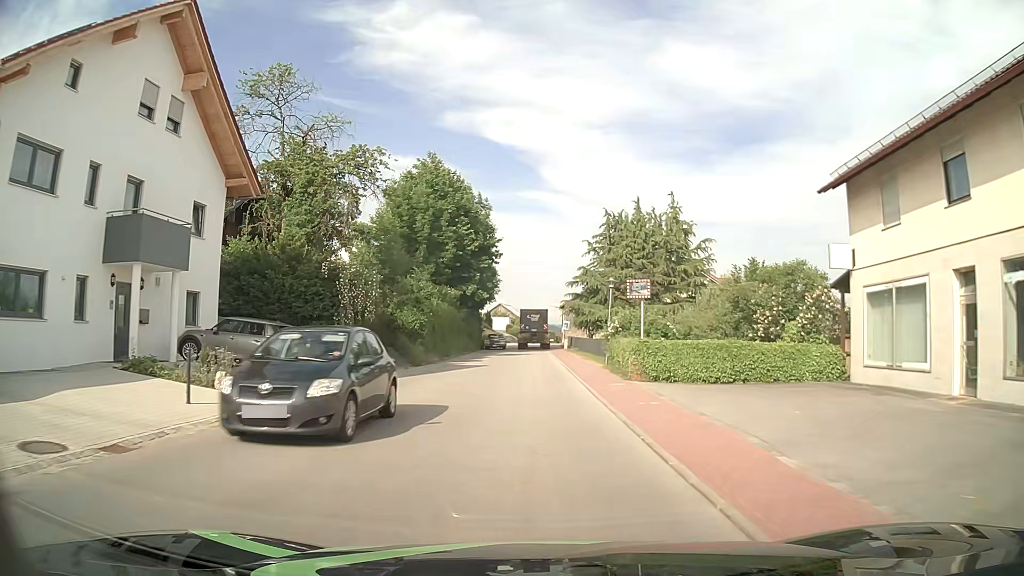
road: tertiary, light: Day
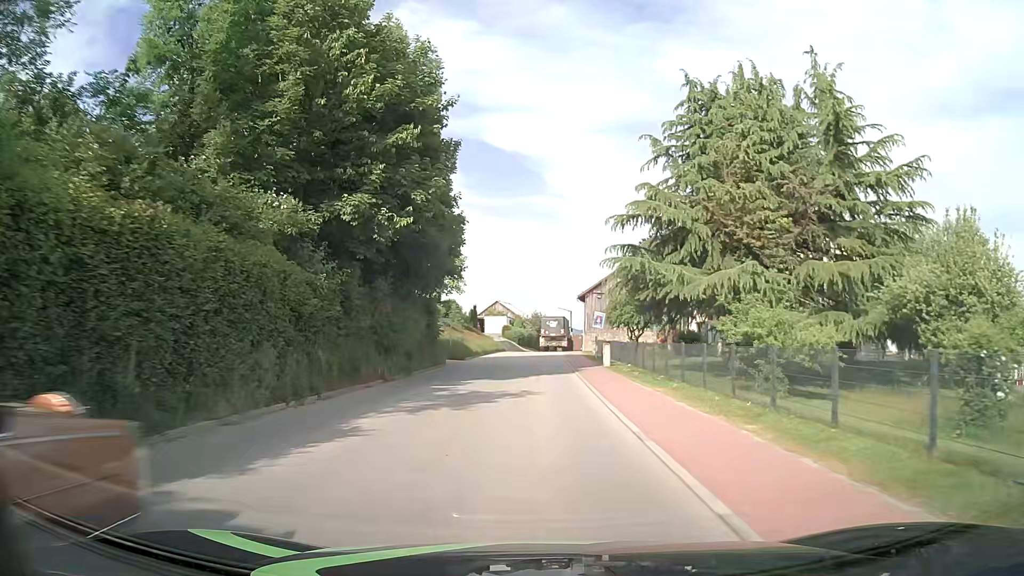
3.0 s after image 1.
(0.0, +31.9) m; -1°
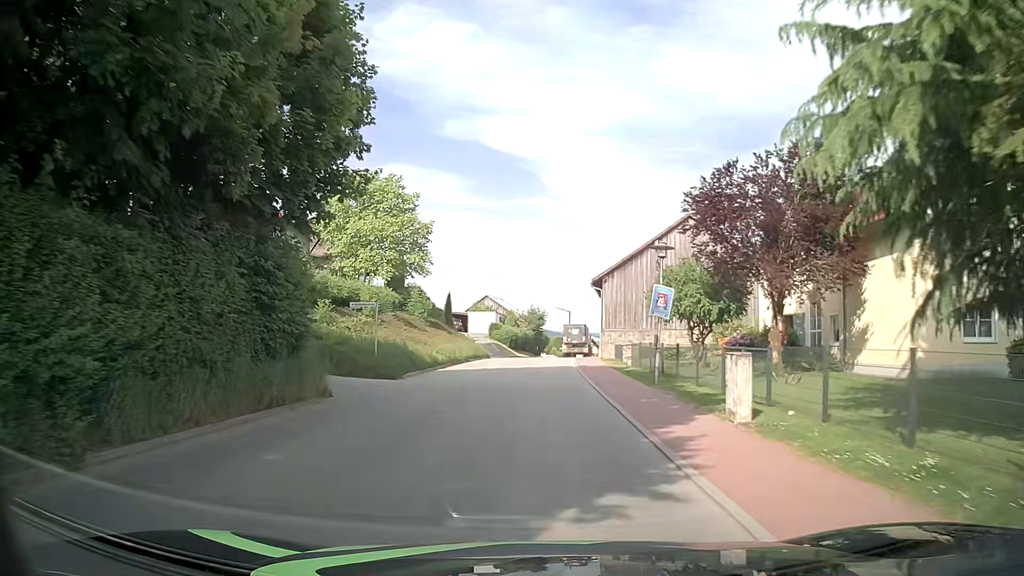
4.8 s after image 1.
(+0.1, +19.6) m; +1°
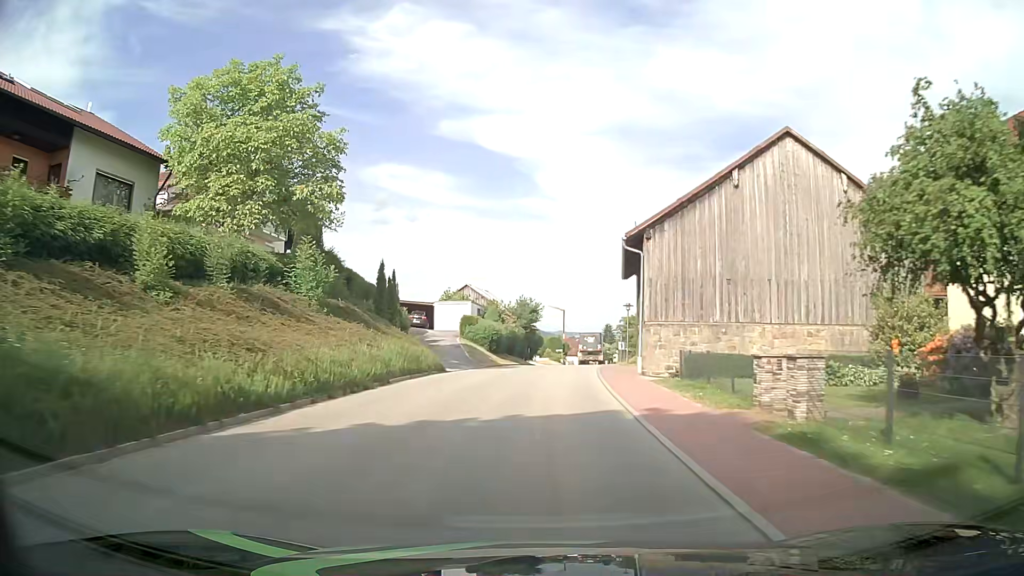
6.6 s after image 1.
(0.0, +20.5) m; 0°
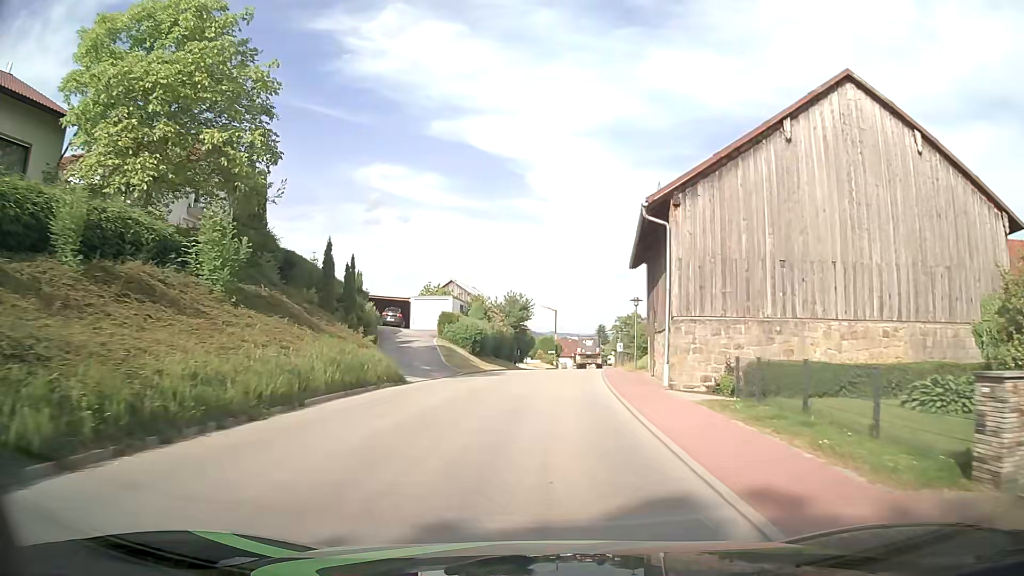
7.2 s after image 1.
(0.0, +6.9) m; +1°
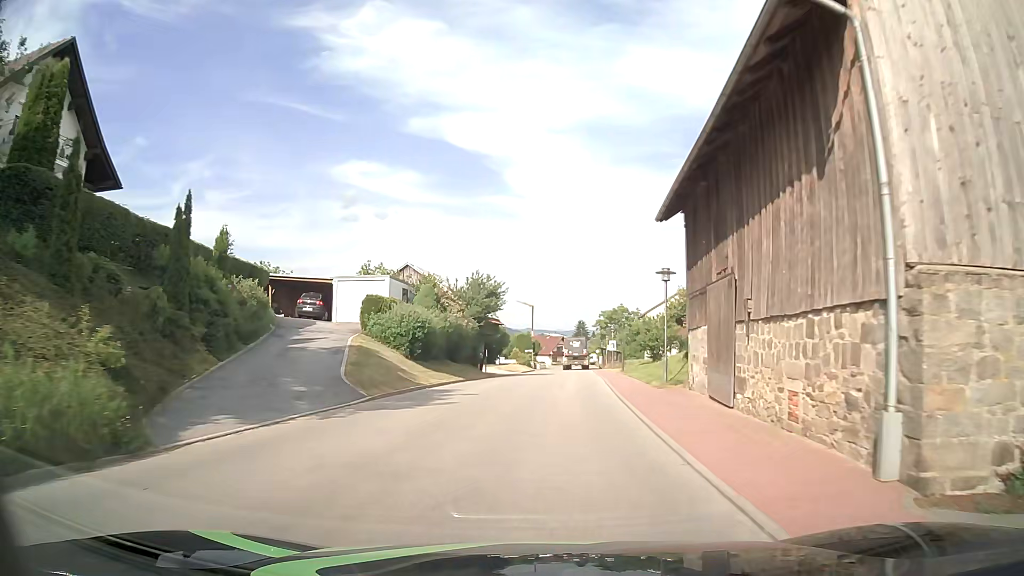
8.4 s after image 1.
(+0.2, +13.7) m; +2°
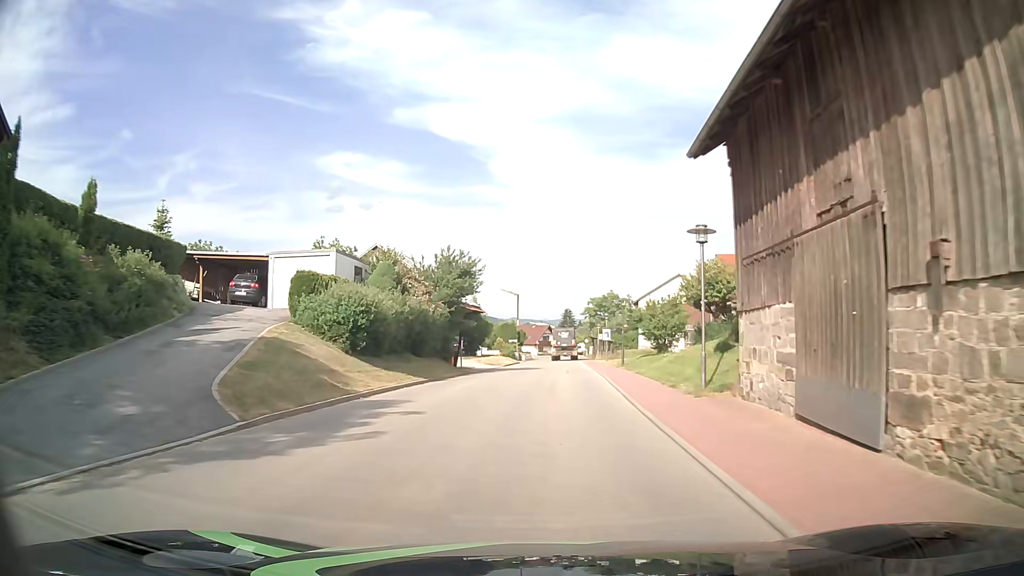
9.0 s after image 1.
(0.0, +6.8) m; +1°
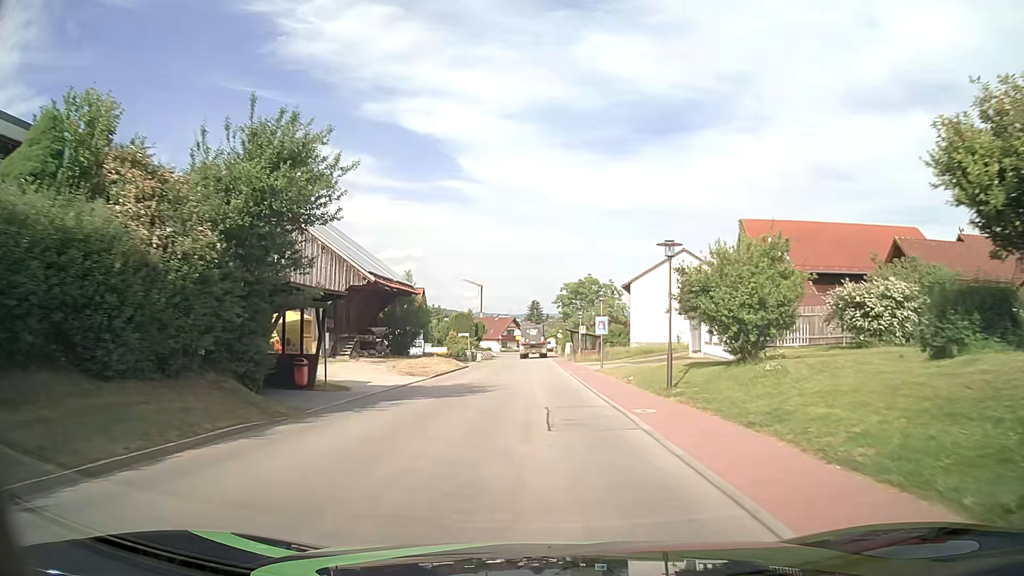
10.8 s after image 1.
(+0.6, +20.4) m; +3°
(0, +10) (0, +20) (0, +30) (0, +40) (0, +50) (0, +60) (0, +70) (0, +80) (0, +90) (0, +100) m
